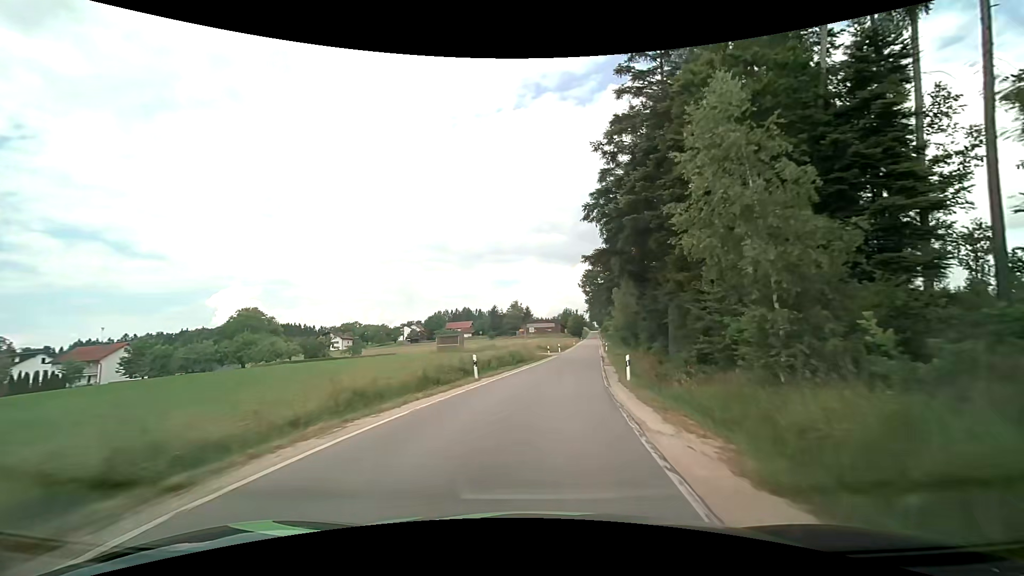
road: tertiary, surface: asphalt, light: Day
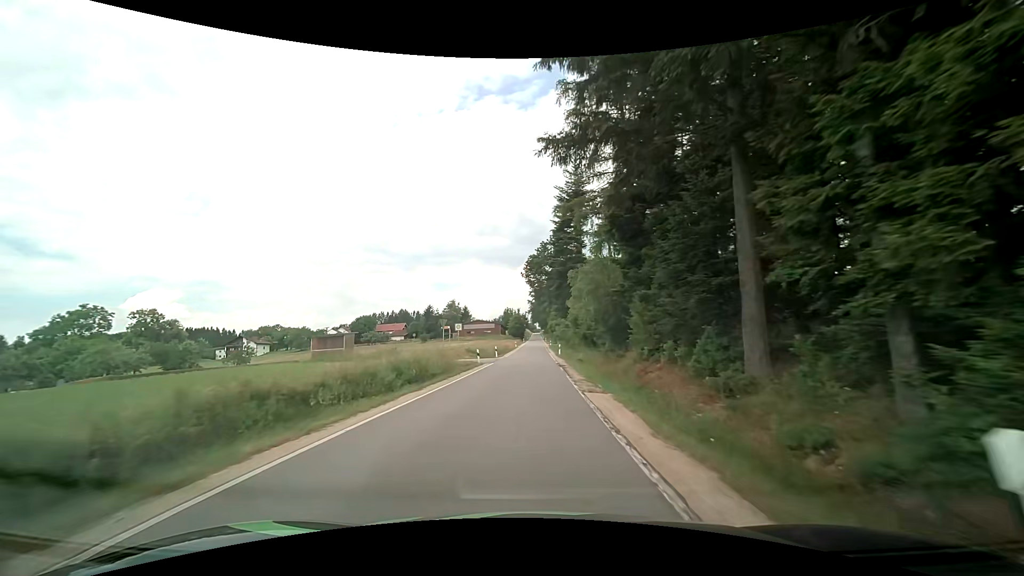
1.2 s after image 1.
(+1.4, +17.8) m; +7°
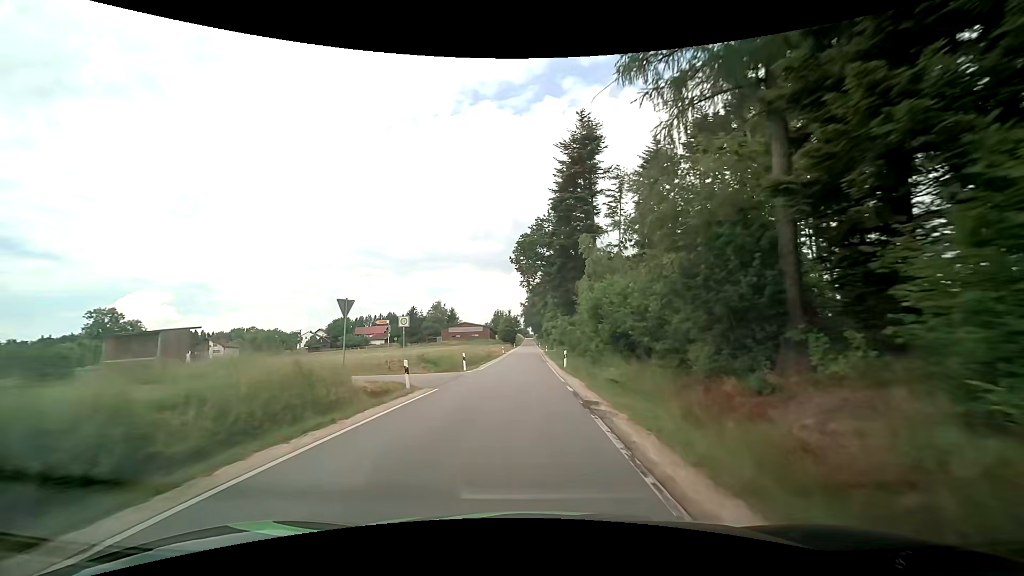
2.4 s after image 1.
(+0.1, +18.0) m; +1°
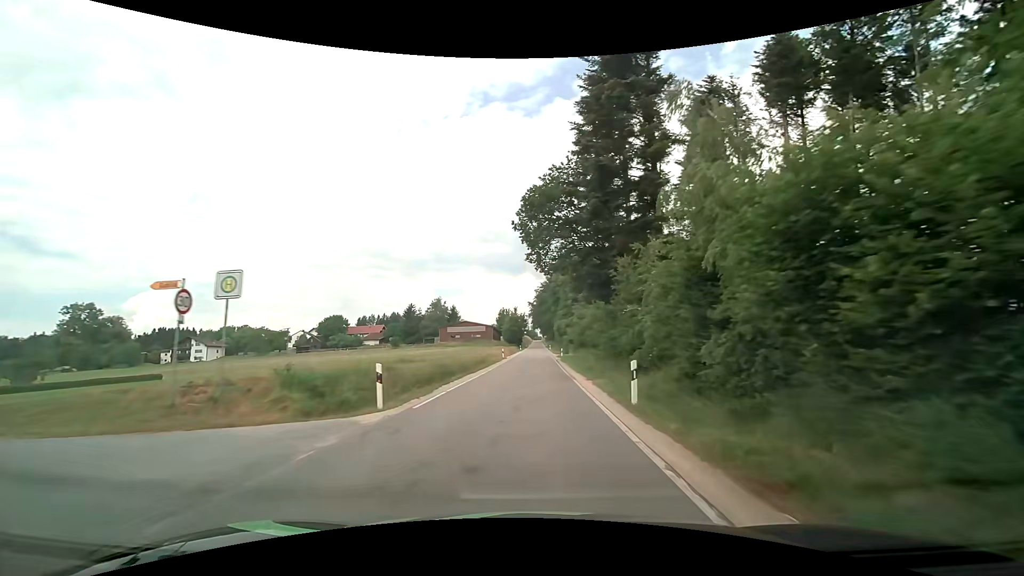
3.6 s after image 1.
(-0.3, +18.3) m; -2°
